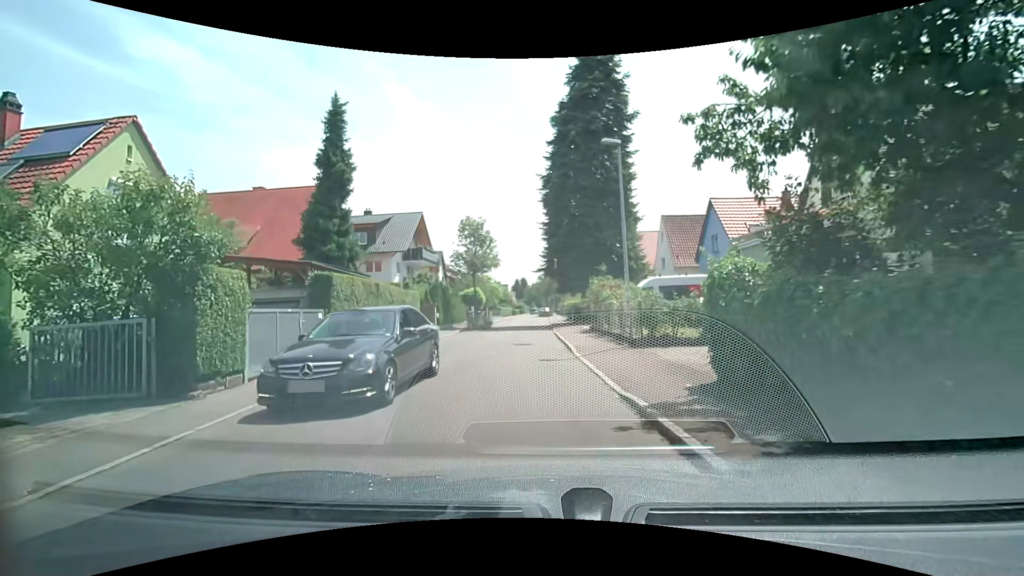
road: residential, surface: asphalt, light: Day
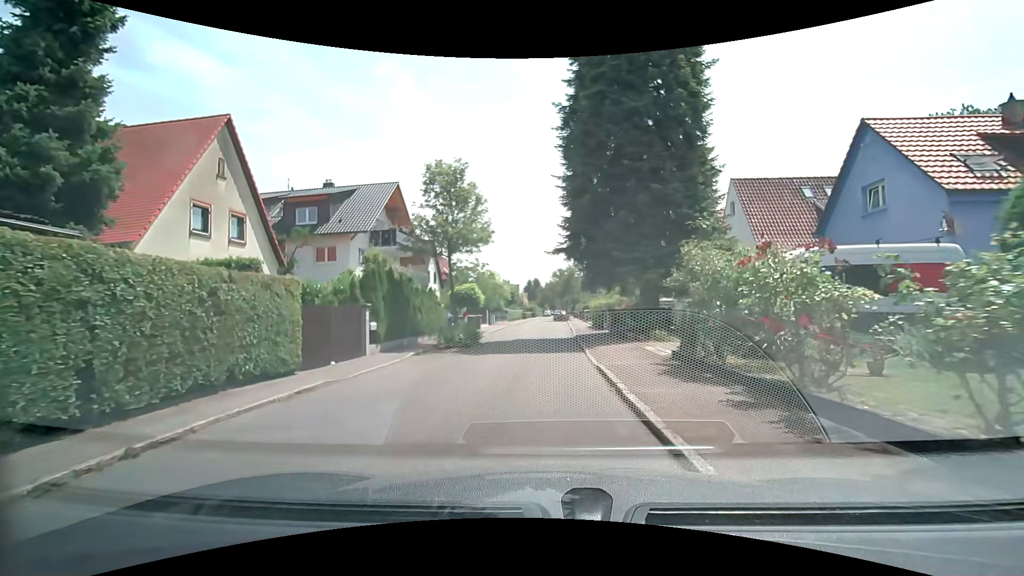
(-0.6, +13.3) m; -3°
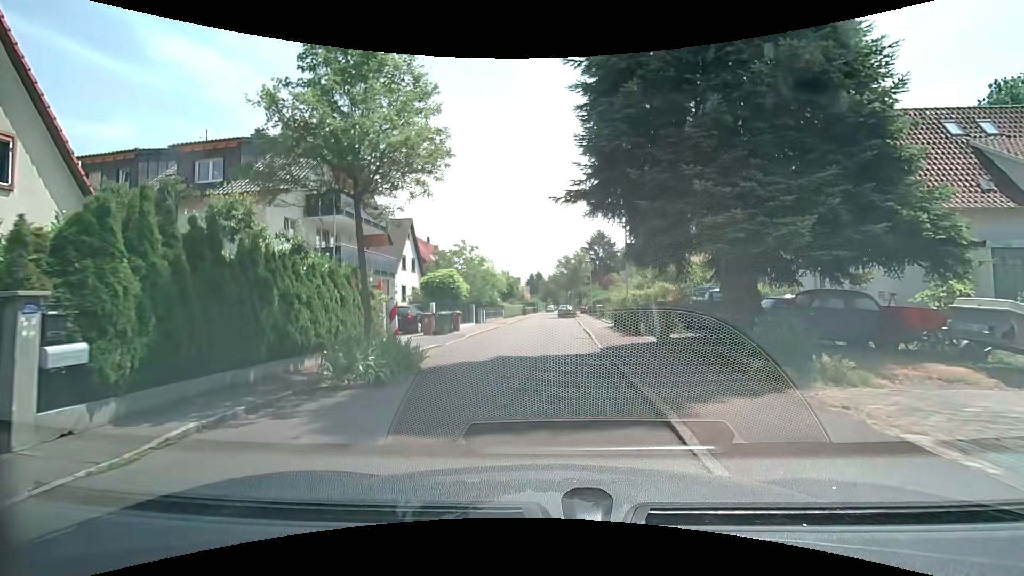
(0.0, +10.4) m; +1°
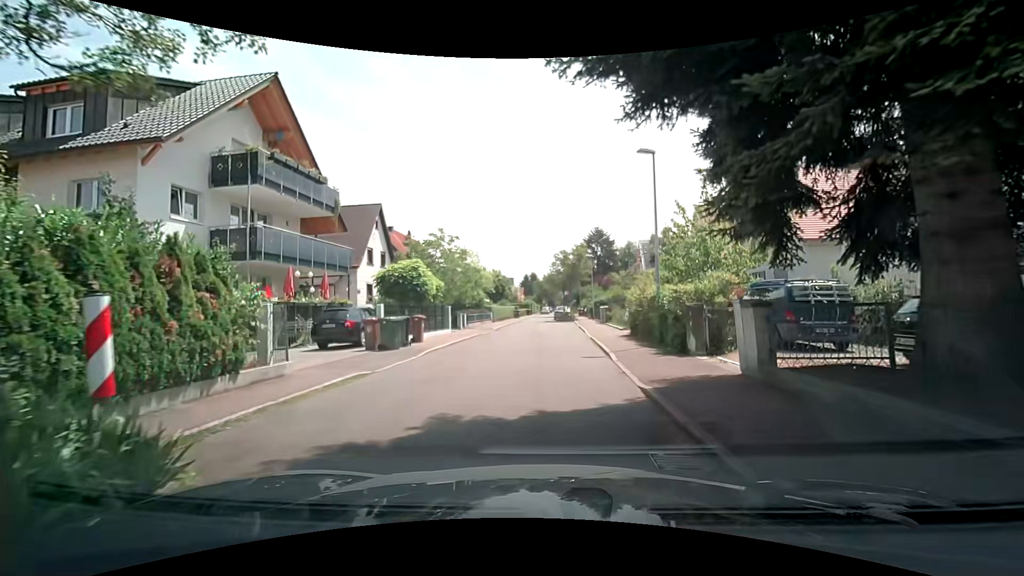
(0.0, +7.0) m; +1°
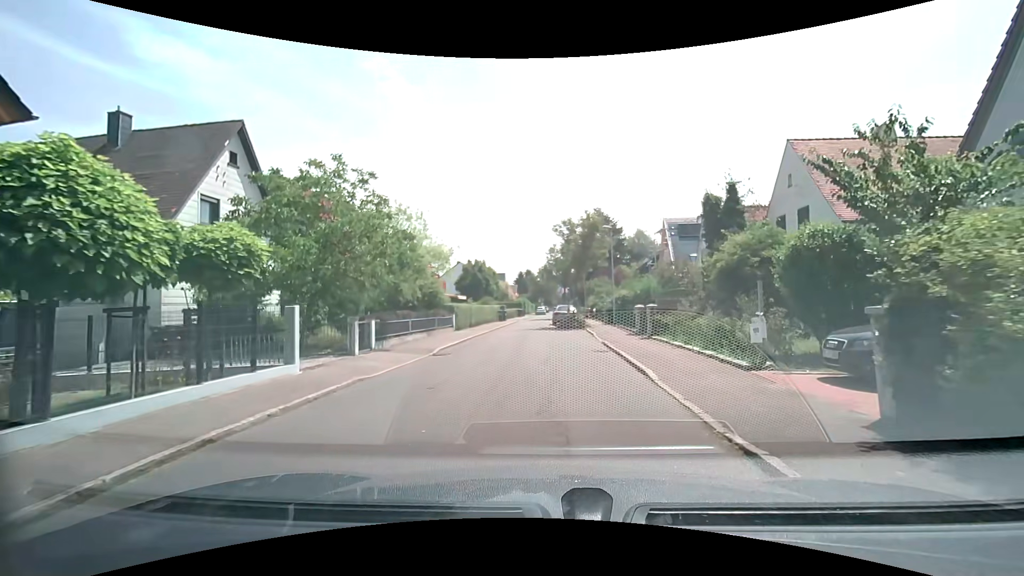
(-0.1, +16.7) m; +1°
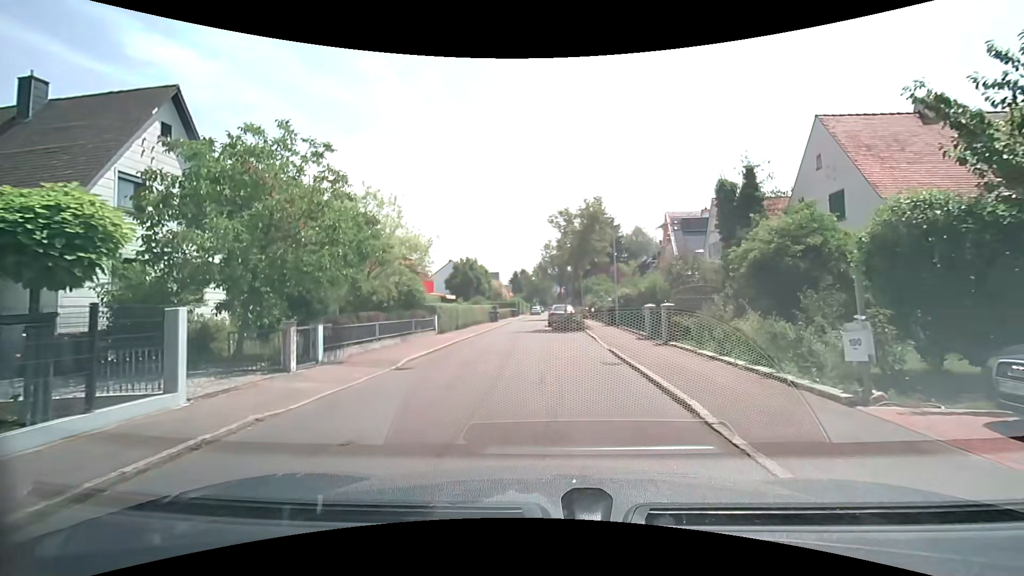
(0.0, +3.3) m; 0°
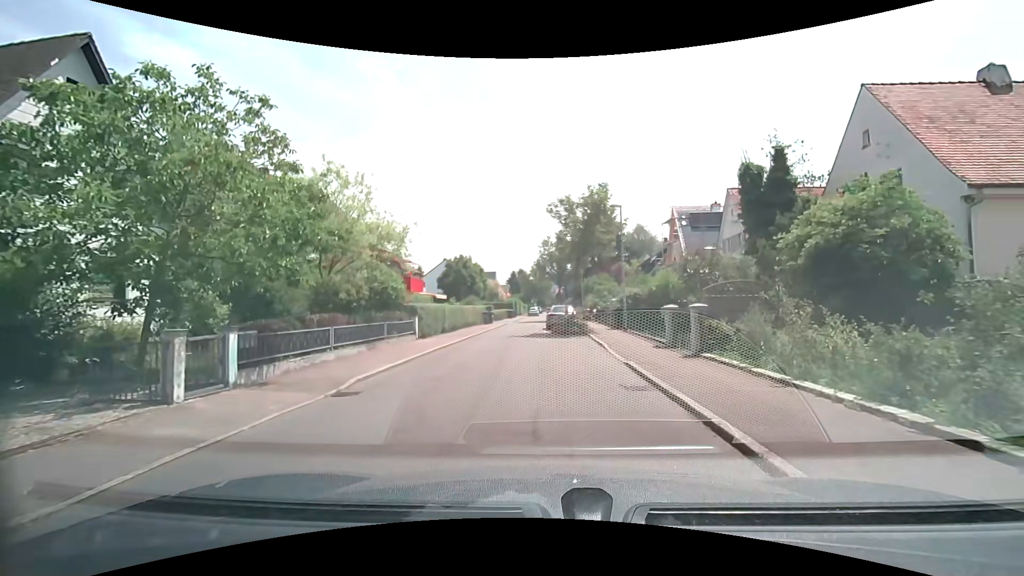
(0.0, +3.4) m; 0°
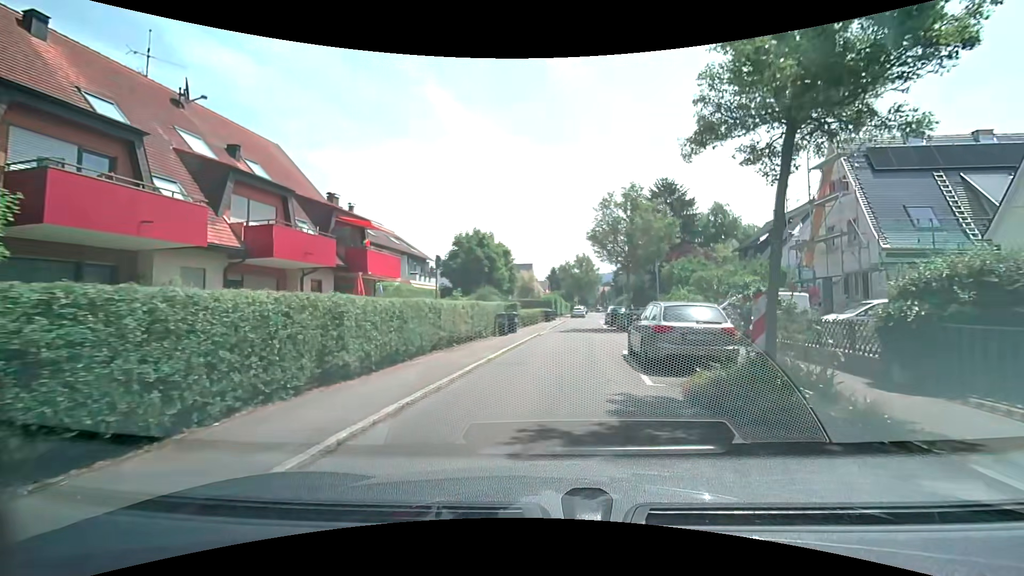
(-0.8, +18.3) m; -5°
(0, +10) (+1, +20) (+2, +30) (+3, +40) (+4, +50) (+6, +60) (+8, +69) (+9, +79) (+10, +89) (+11, +99) m
